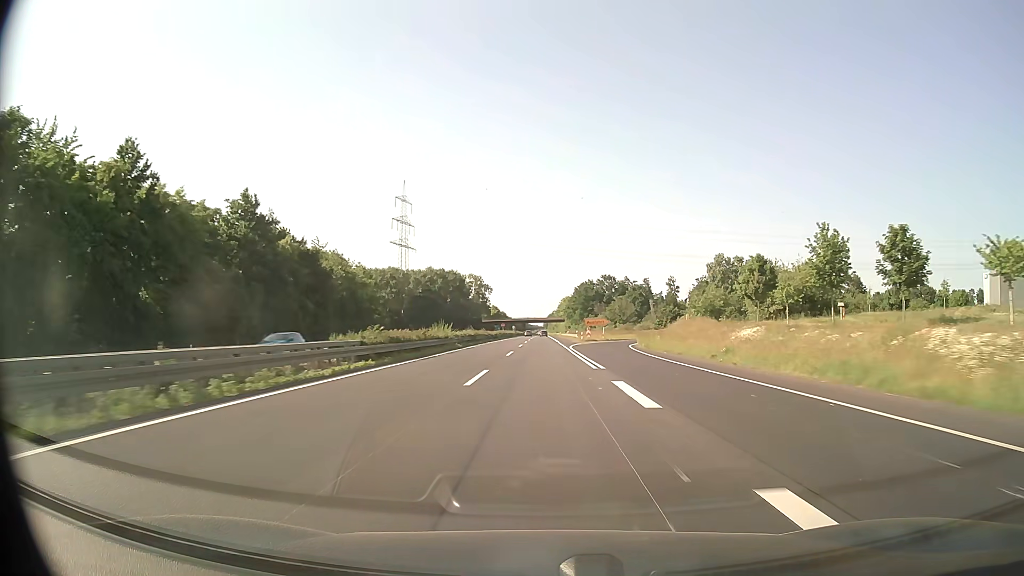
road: trunk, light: Day
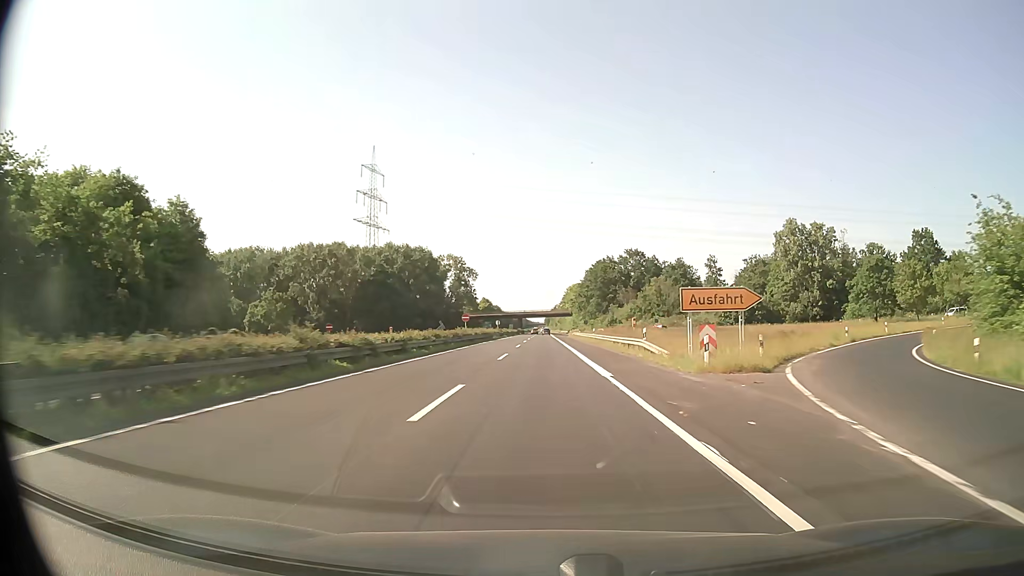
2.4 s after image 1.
(0.0, +63.4) m; 0°
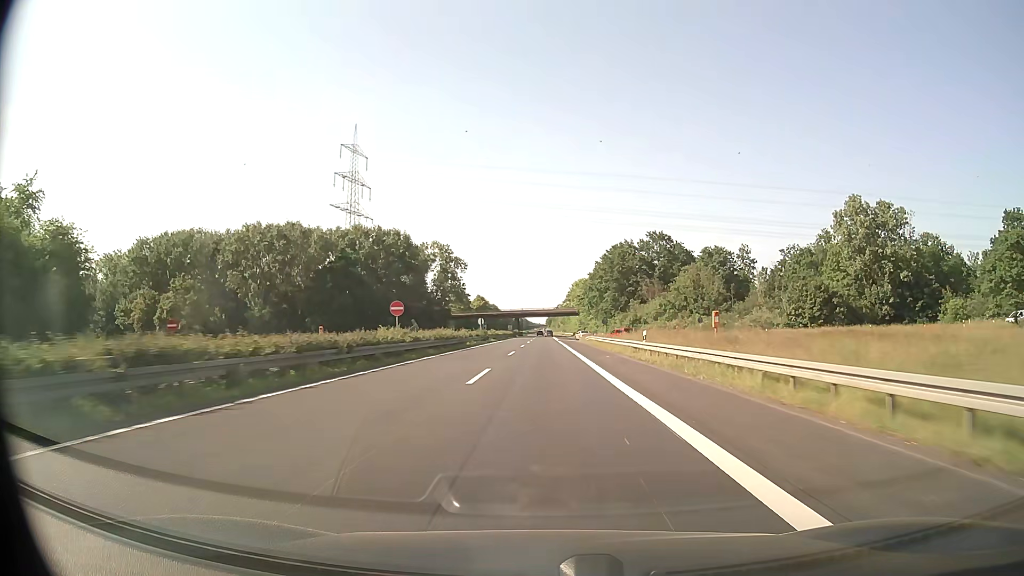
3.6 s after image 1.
(-0.1, +31.7) m; 0°
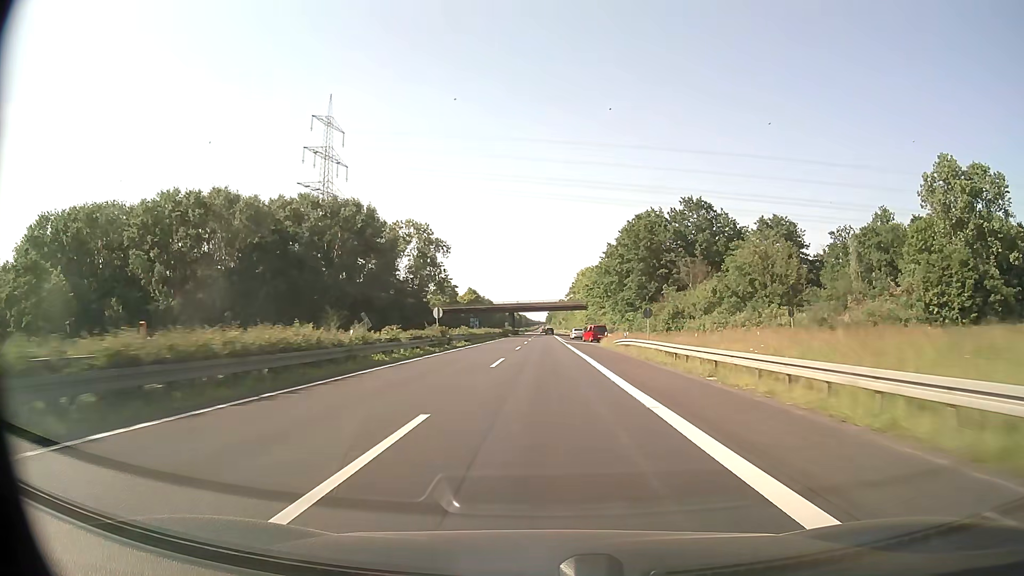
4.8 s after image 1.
(0.0, +31.7) m; 0°
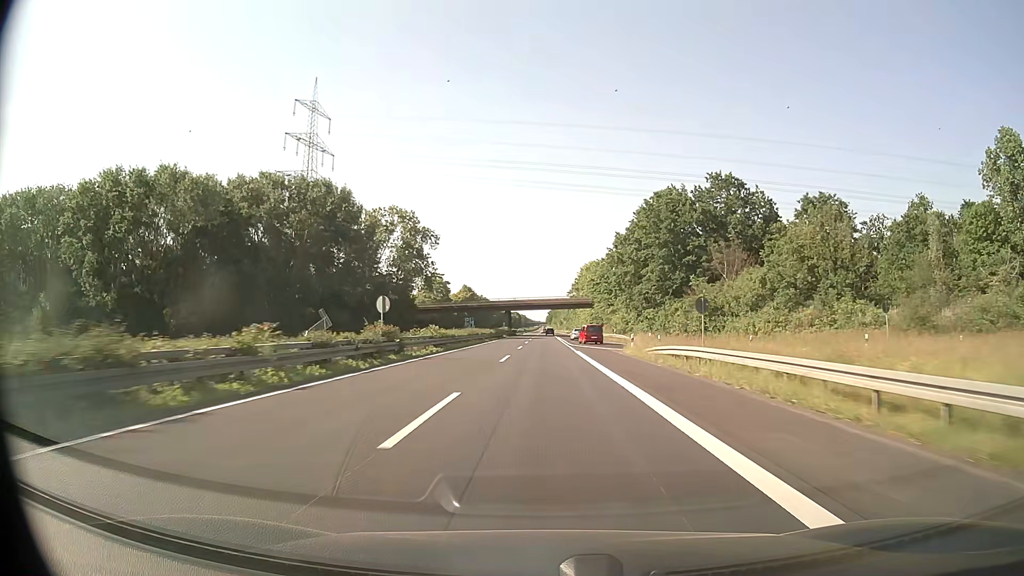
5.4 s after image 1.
(0.0, +15.9) m; 0°
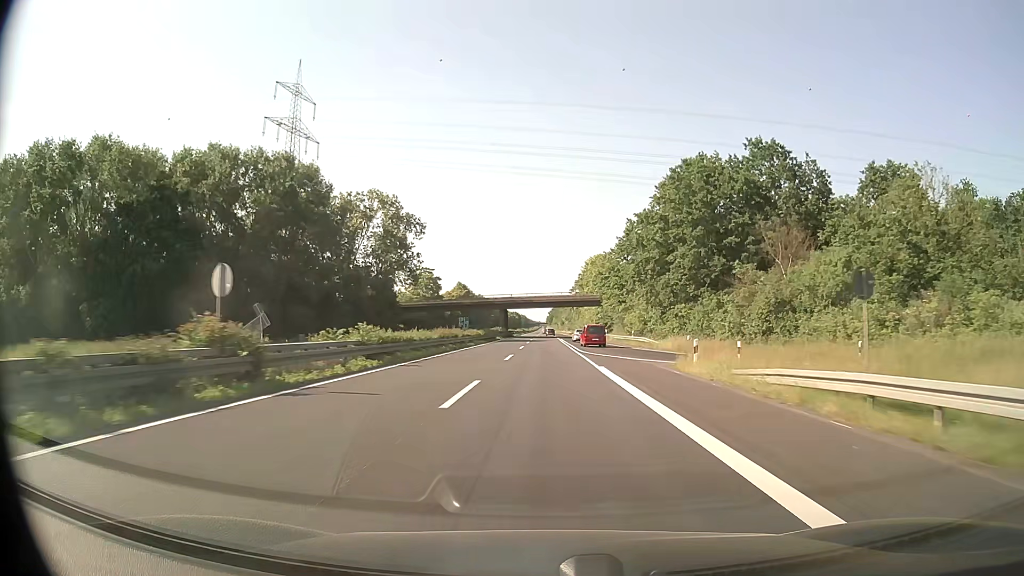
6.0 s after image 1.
(0.0, +15.8) m; 0°
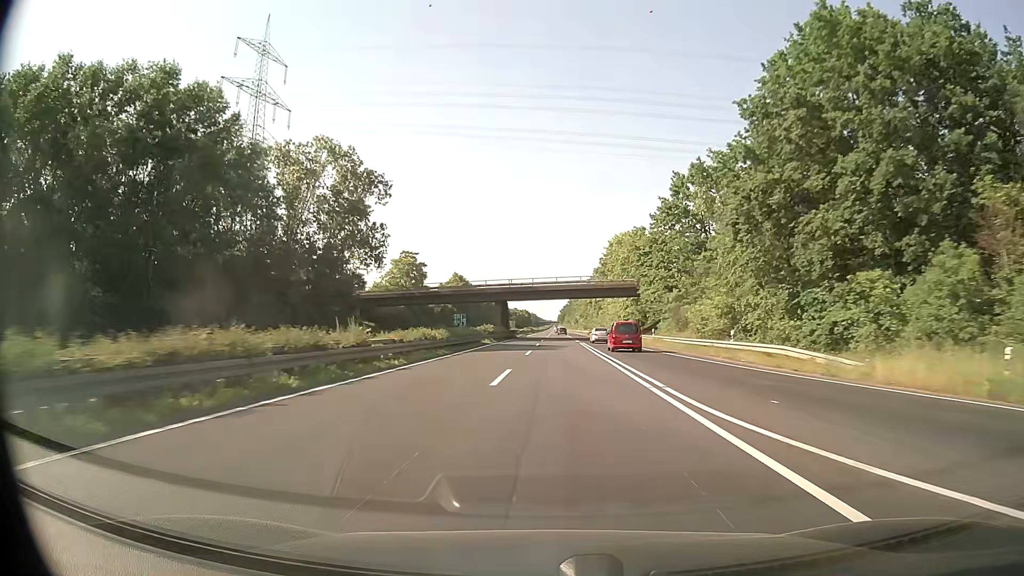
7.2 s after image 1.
(-0.1, +31.7) m; -1°
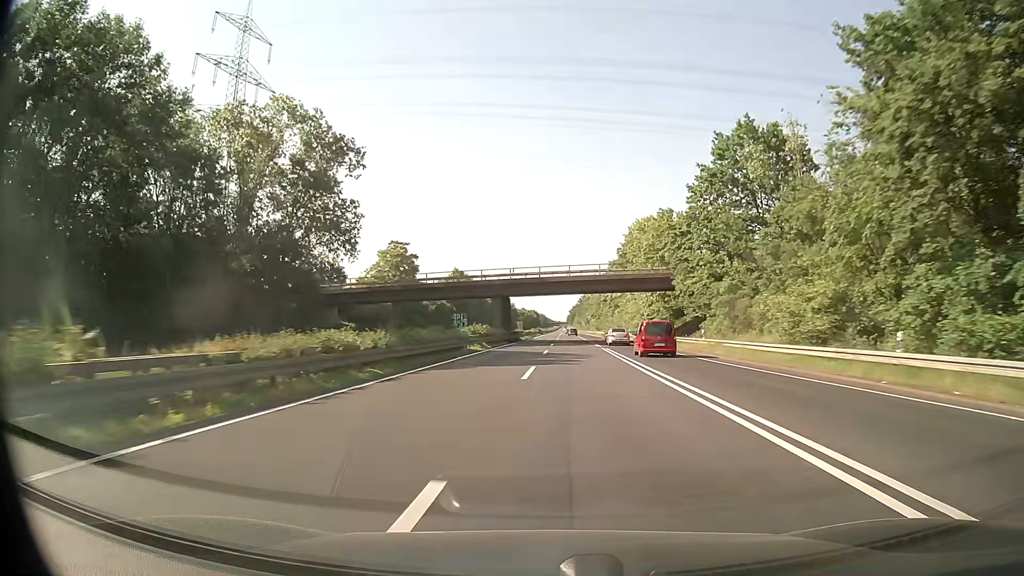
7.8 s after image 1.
(-0.1, +15.8) m; -1°
(0, +10) (0, +20) (0, +30) (0, +40) (-1, +50) (-1, +60) (0, +70) (0, +80) (0, +90) (0, +100) m
